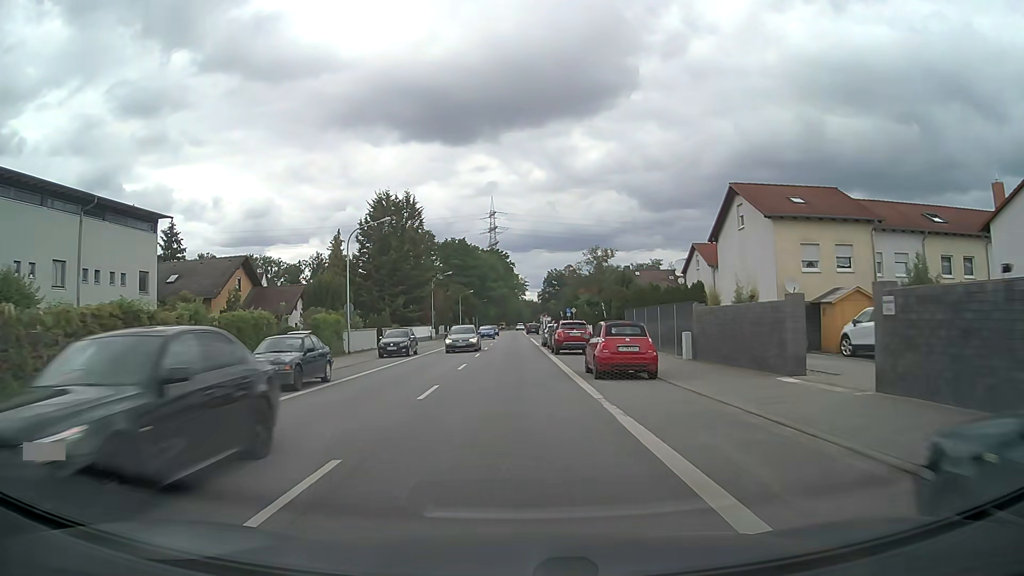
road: primary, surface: asphalt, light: Day
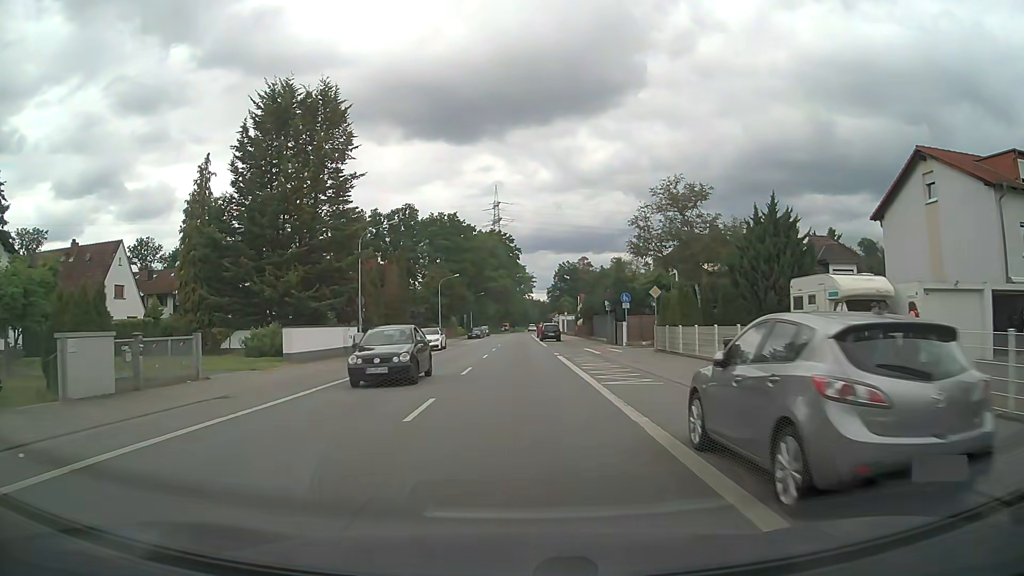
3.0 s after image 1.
(-0.1, +39.0) m; 0°
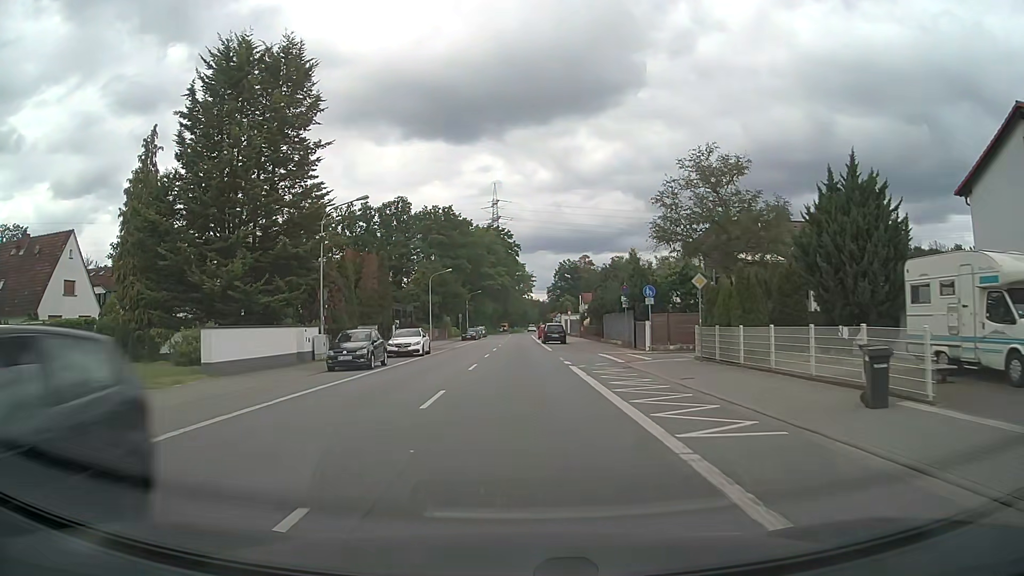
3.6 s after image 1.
(0.0, +7.8) m; 0°
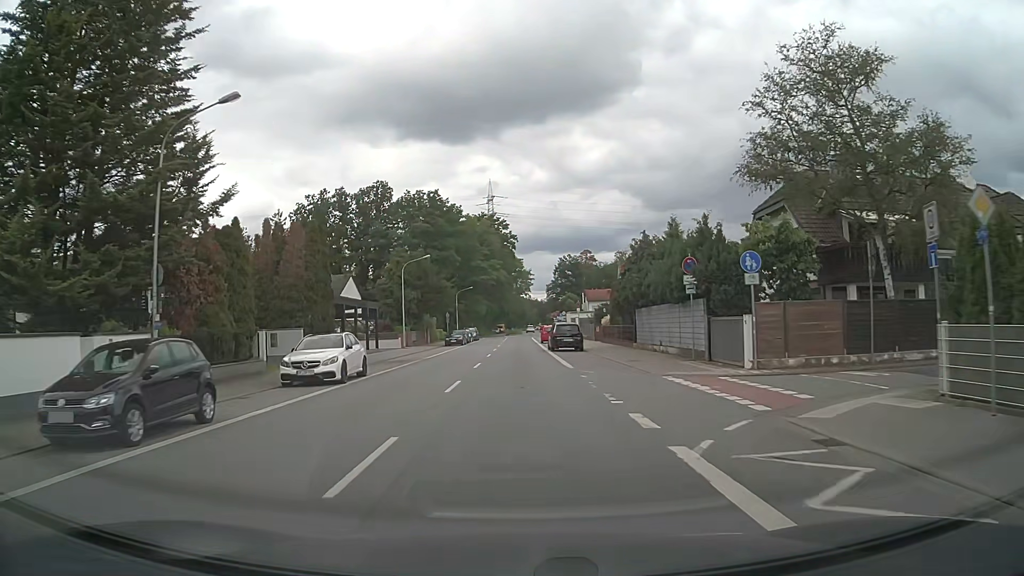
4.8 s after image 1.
(0.0, +15.5) m; 0°
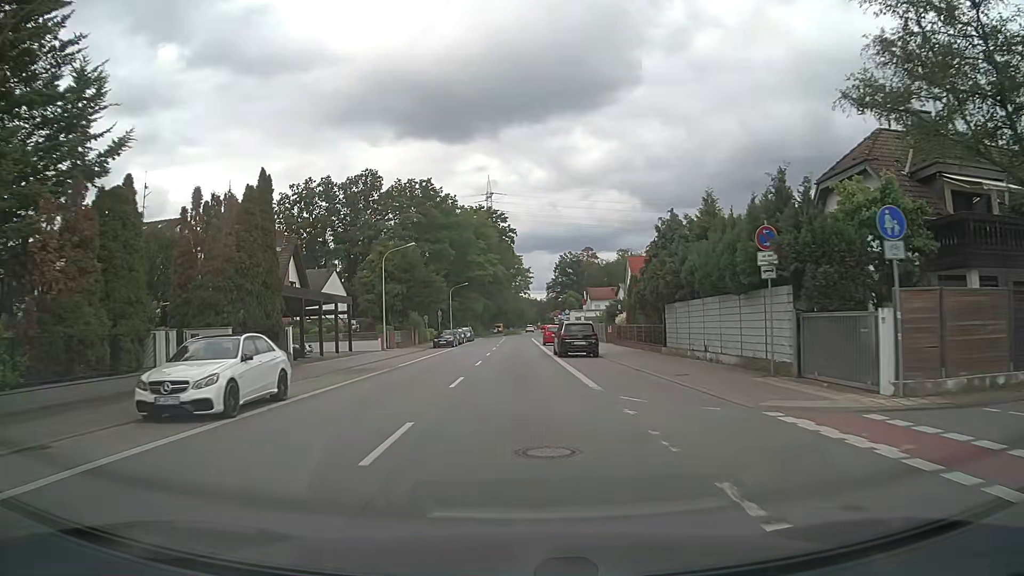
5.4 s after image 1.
(0.0, +7.8) m; 0°
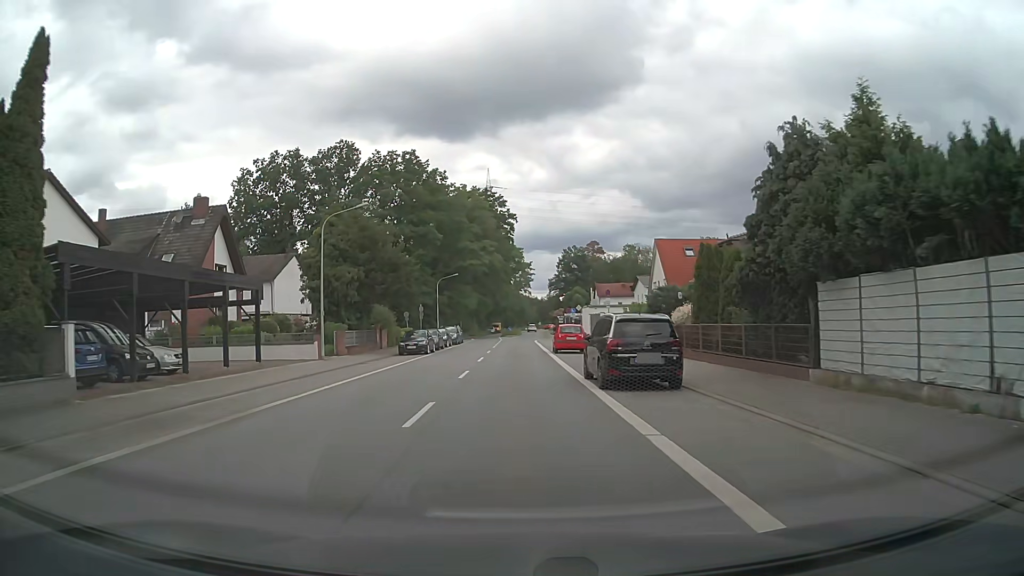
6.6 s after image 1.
(0.0, +15.5) m; 0°
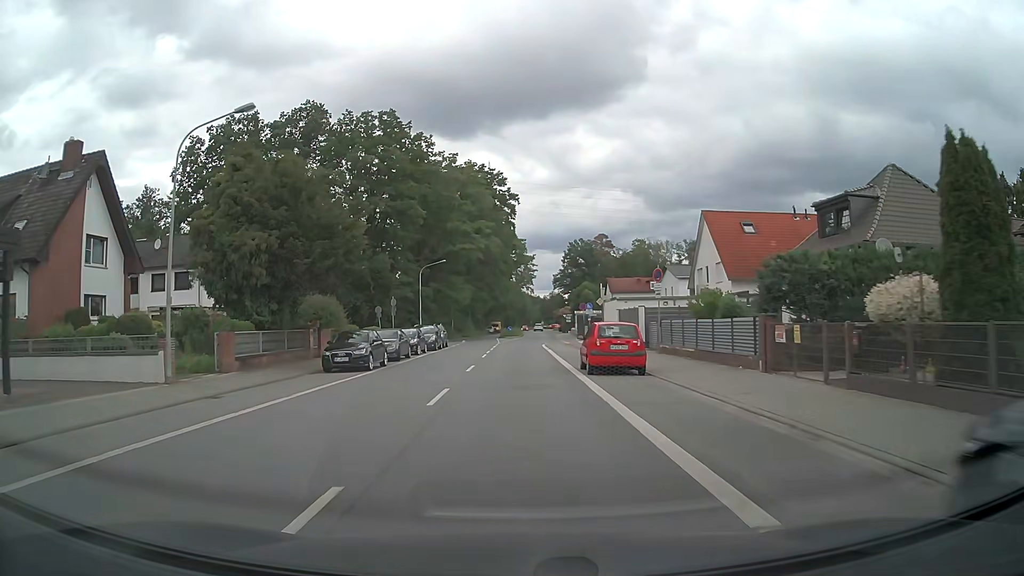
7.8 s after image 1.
(0.0, +15.6) m; 0°
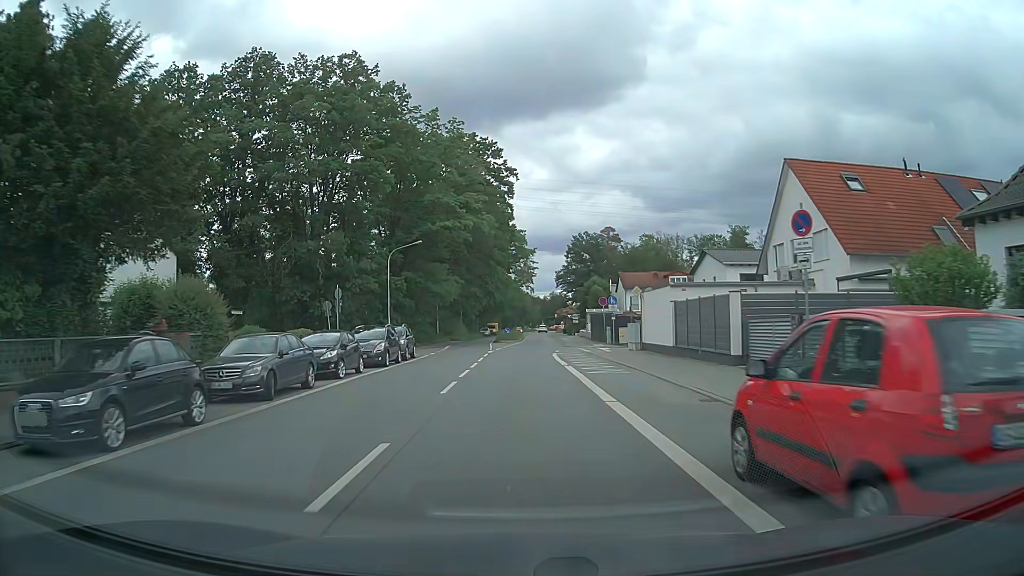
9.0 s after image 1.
(-0.1, +15.6) m; 0°
(0, +10) (0, +20) (0, +30) (+1, +40) (+1, +50) (+2, +60) (+2, +70) (+2, +80) (+3, +90) (+3, +100) m
